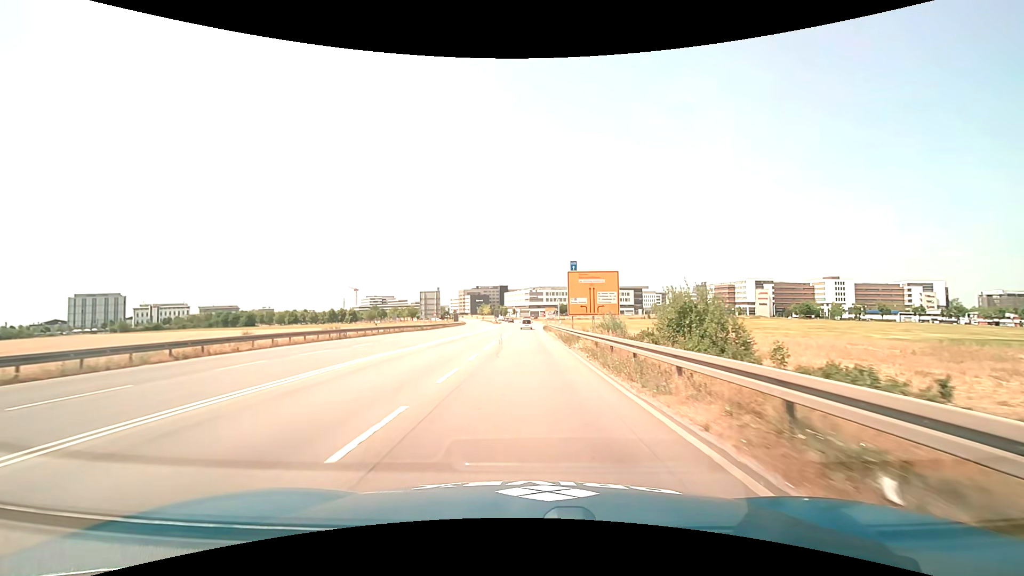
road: primary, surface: asphalt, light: Day
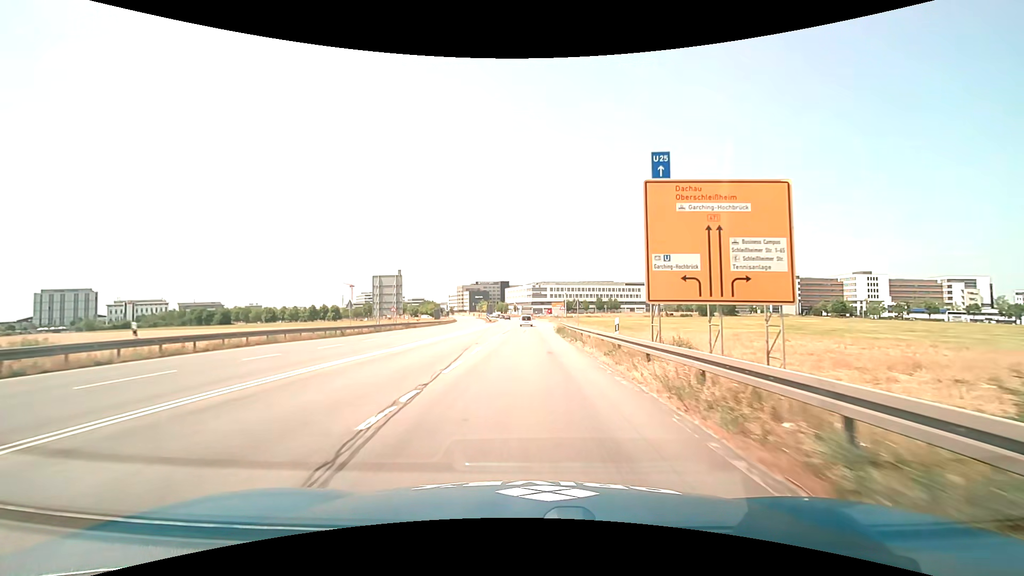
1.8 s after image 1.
(0.0, +28.7) m; 0°
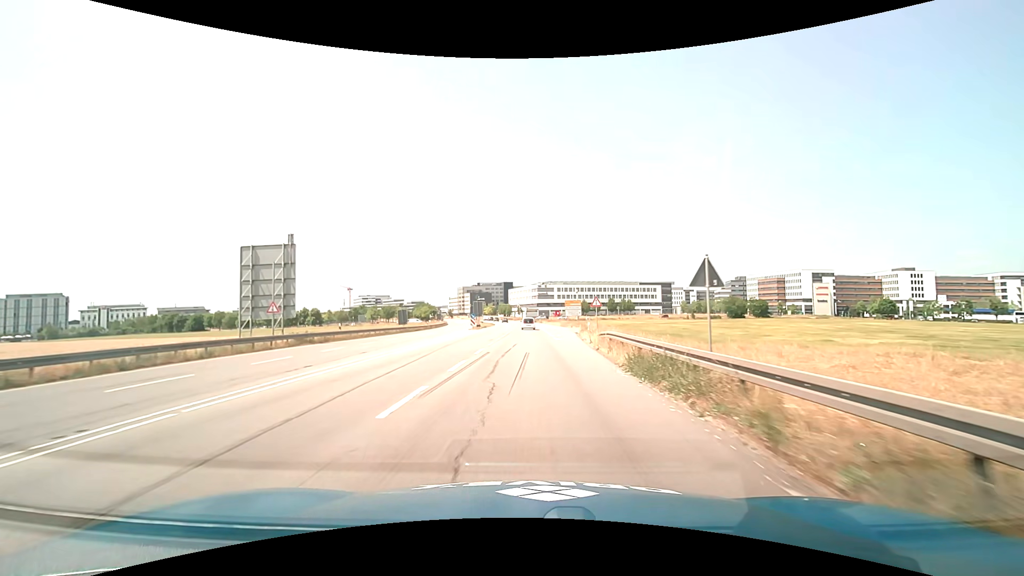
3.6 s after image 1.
(0.0, +29.3) m; -1°
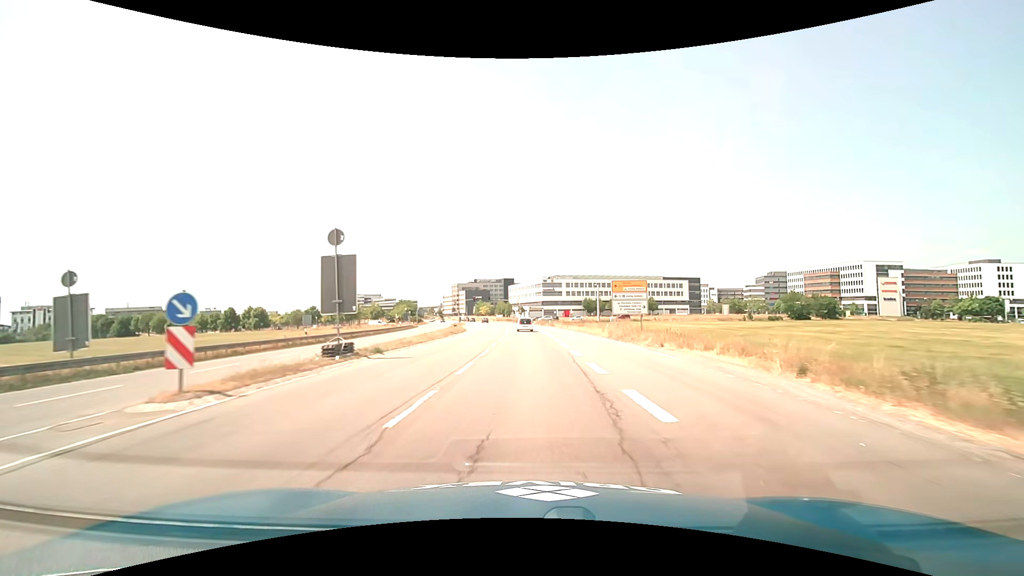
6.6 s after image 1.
(-0.1, +48.6) m; -1°
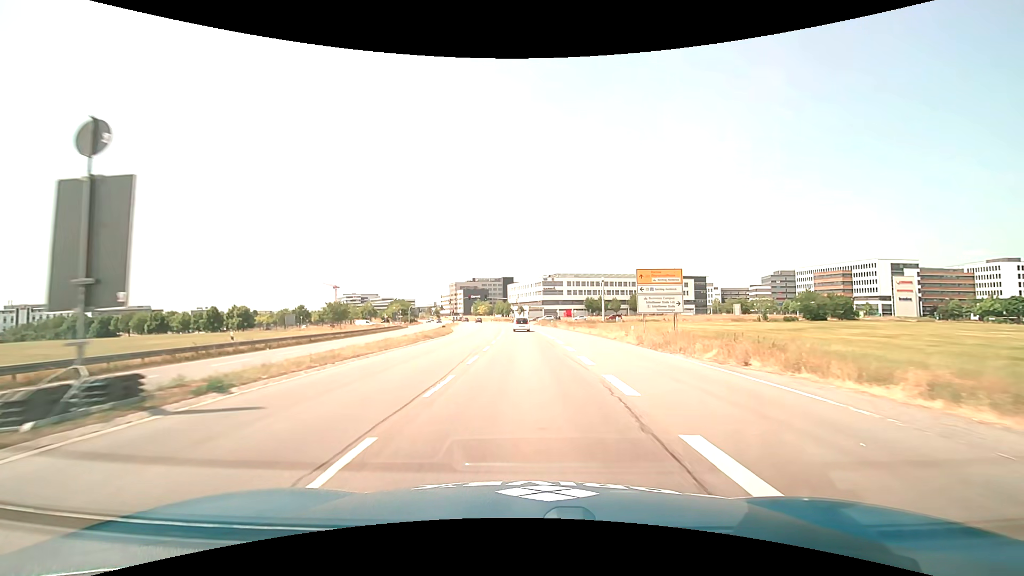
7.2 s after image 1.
(0.0, +9.6) m; 0°
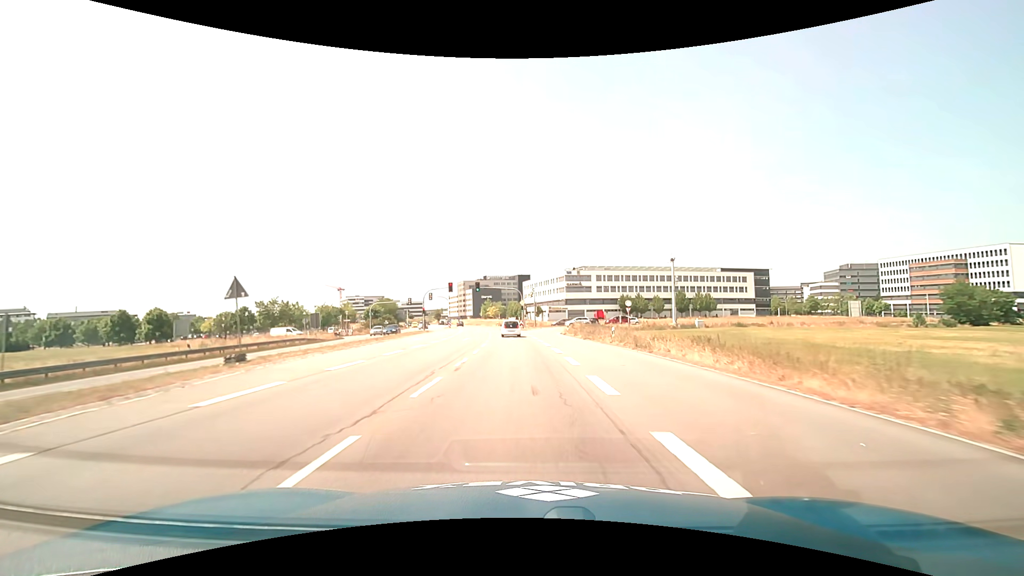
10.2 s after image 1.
(-0.4, +47.8) m; -2°
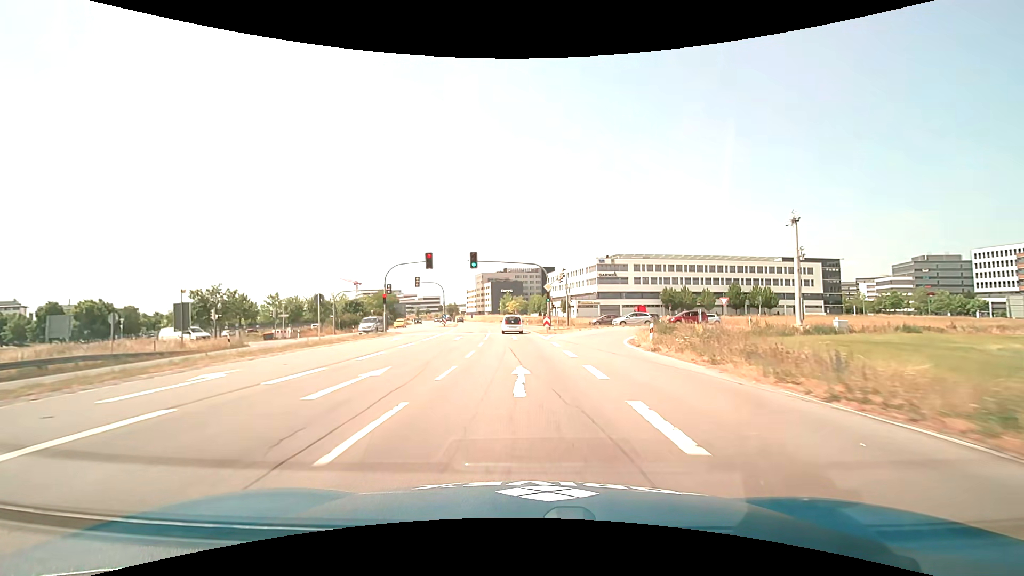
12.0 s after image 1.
(-0.5, +28.1) m; -3°
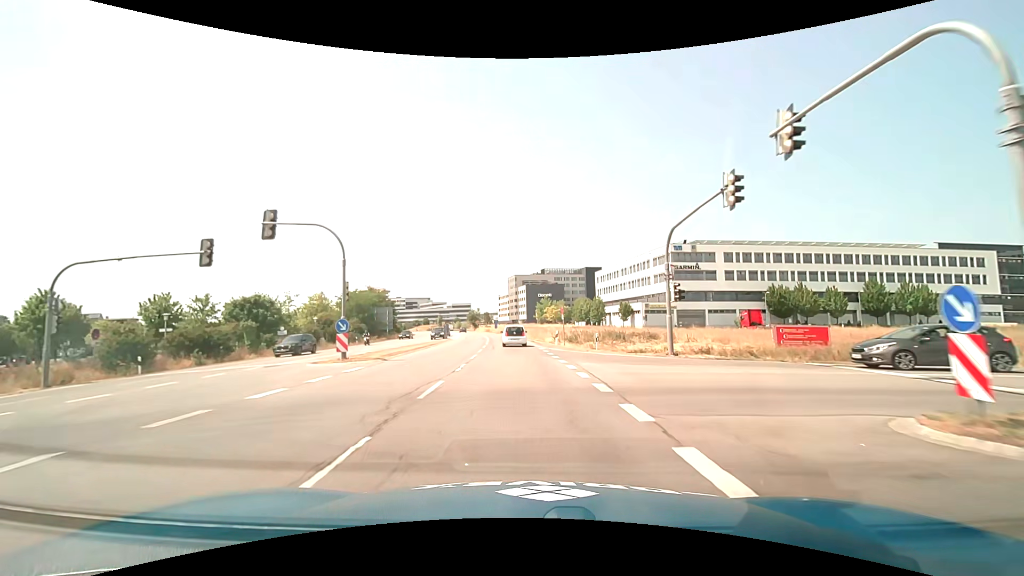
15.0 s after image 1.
(-1.6, +45.2) m; -4°
(0, +10) (0, +20) (-1, +30) (-1, +40) (-2, +50) (-3, +60) (-4, +70) (-5, +80) (-7, +90) (-8, +100) m
